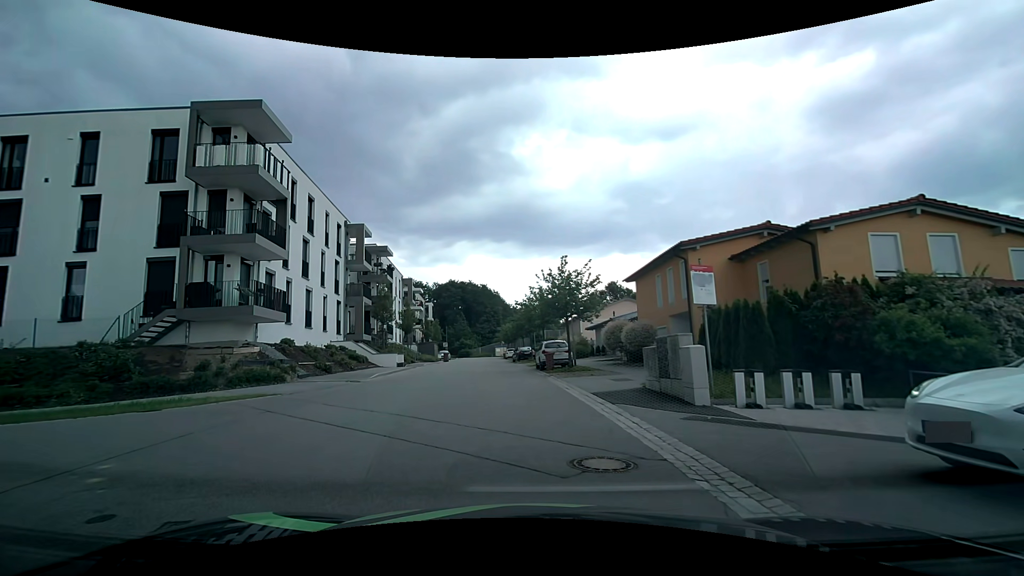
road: residential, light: Day
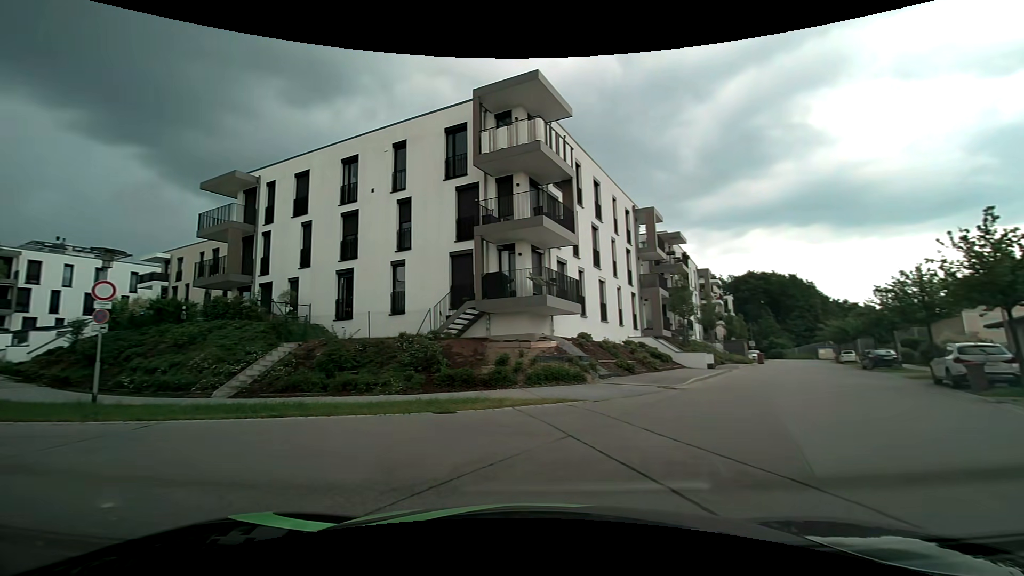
(-1.0, +4.5) m; -31°
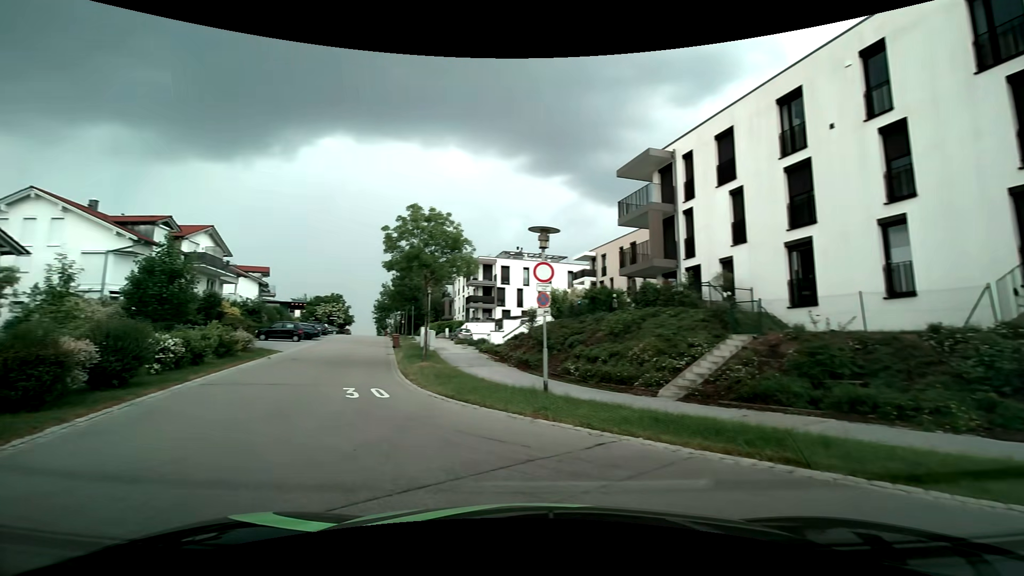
(-2.1, +4.8) m; -45°
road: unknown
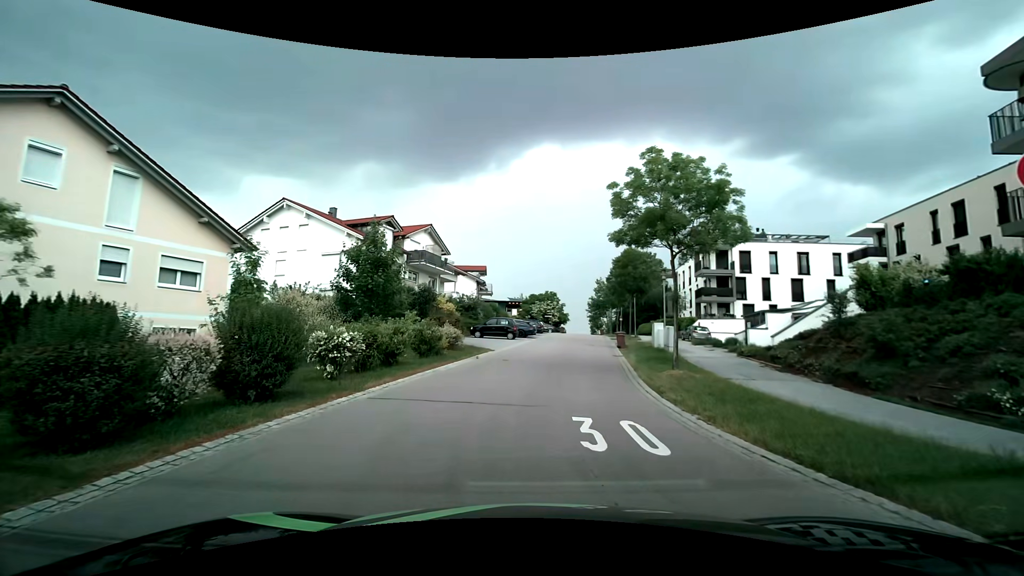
(-1.8, +6.6) m; -25°
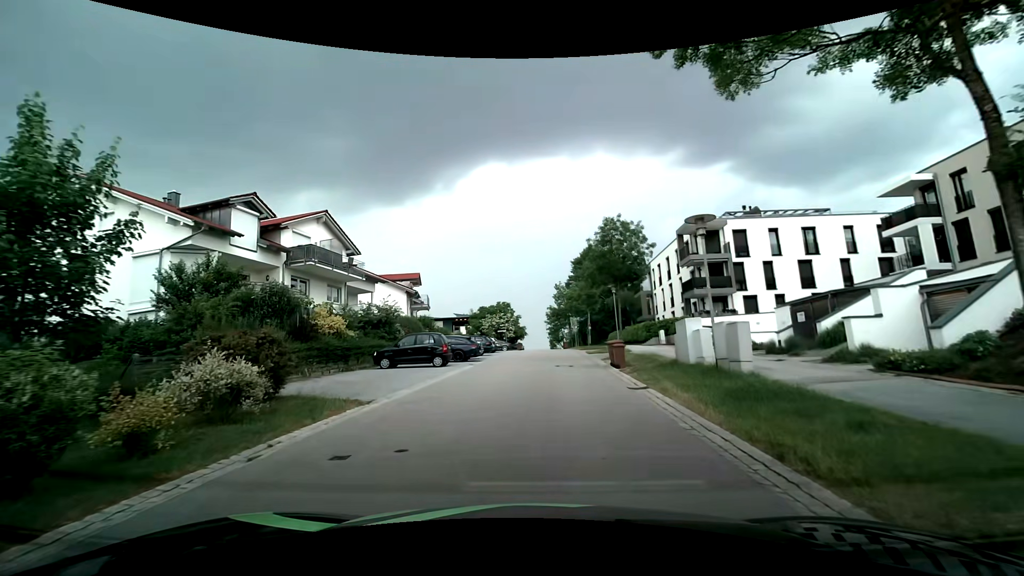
(+0.8, +13.5) m; +6°
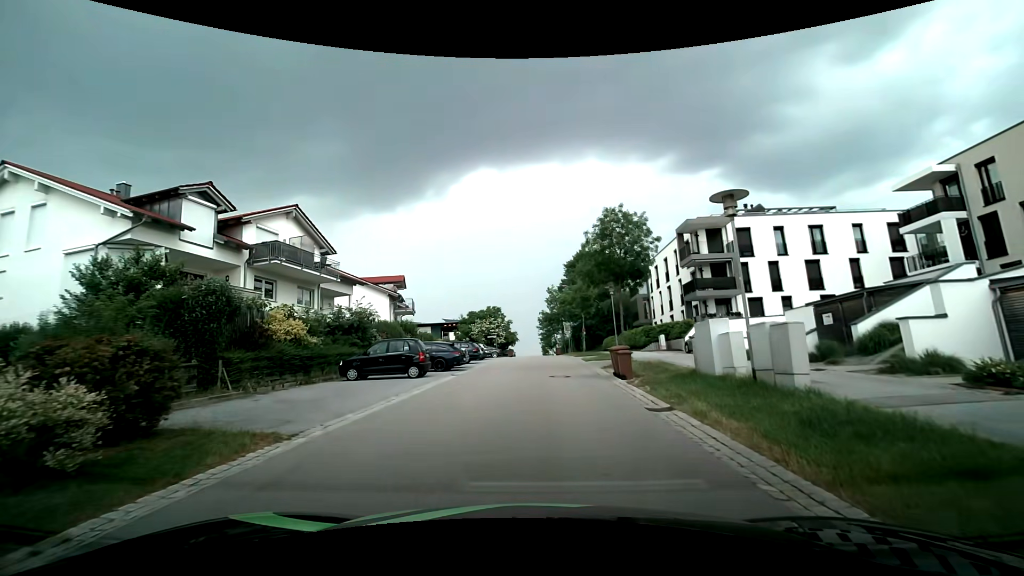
(0.0, +3.0) m; +2°
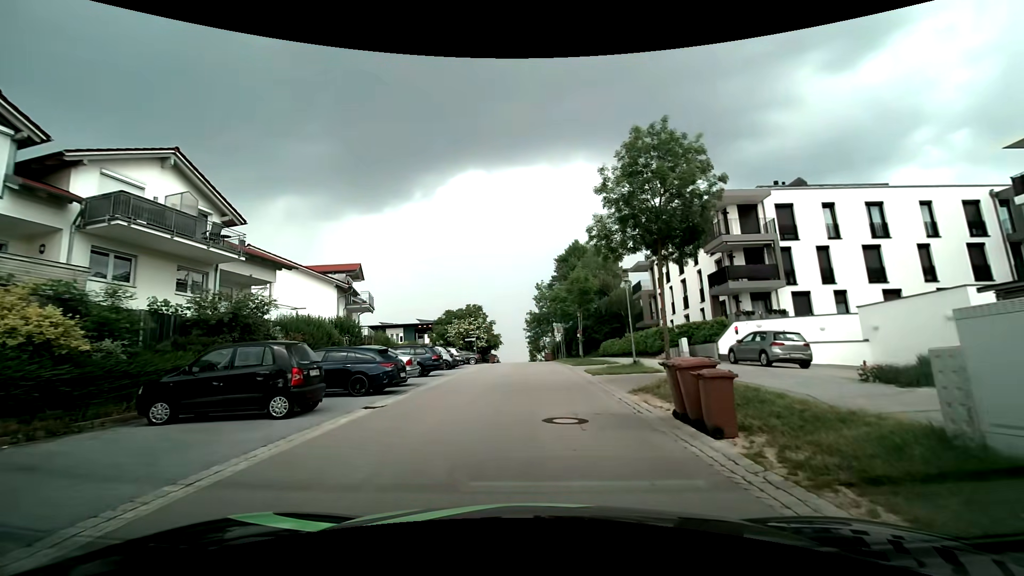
(0.0, +9.3) m; +1°
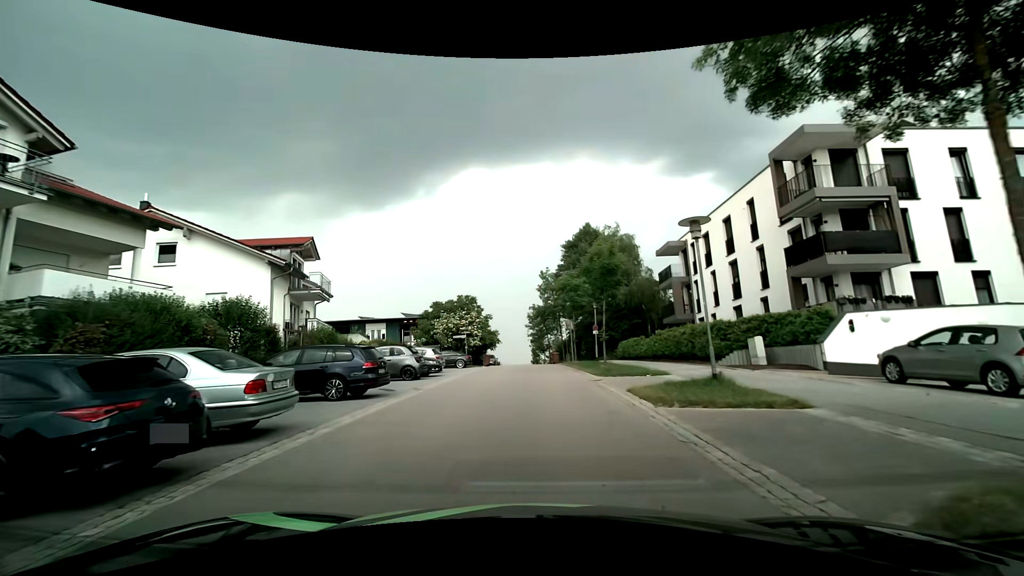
(0.0, +9.8) m; 0°
(0, +10) (0, +20) (0, +30) (0, +40) (0, +50) (0, +60) (-1, +70) (-1, +80) (-1, +90) (-2, +100) m
